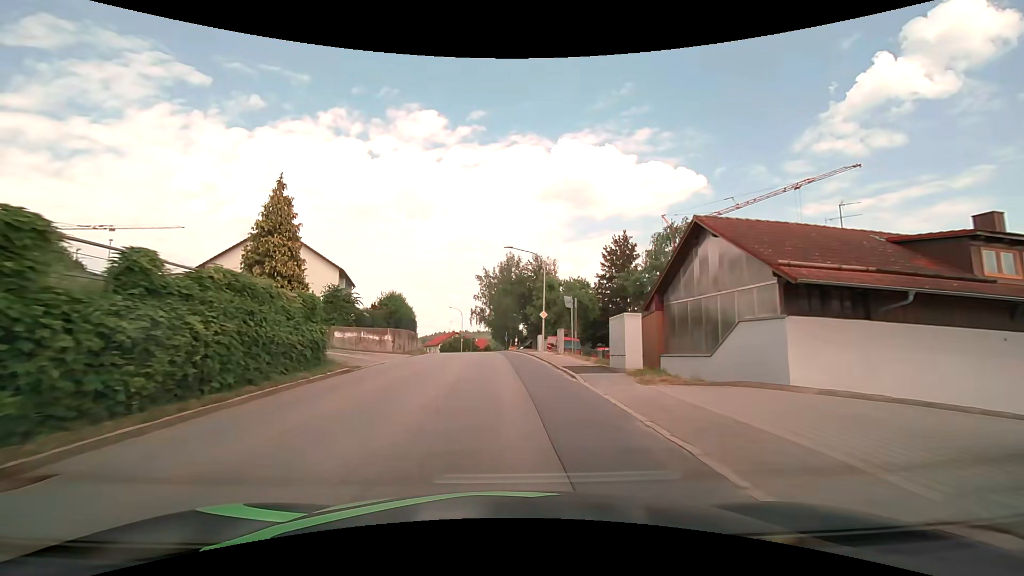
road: tertiary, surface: asphalt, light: Day
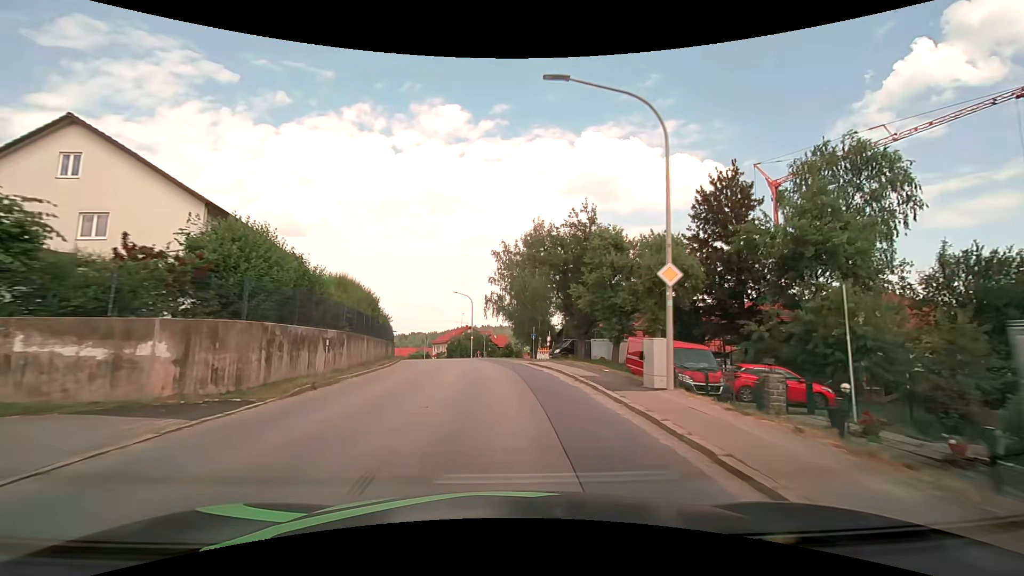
(-0.4, +23.7) m; -2°
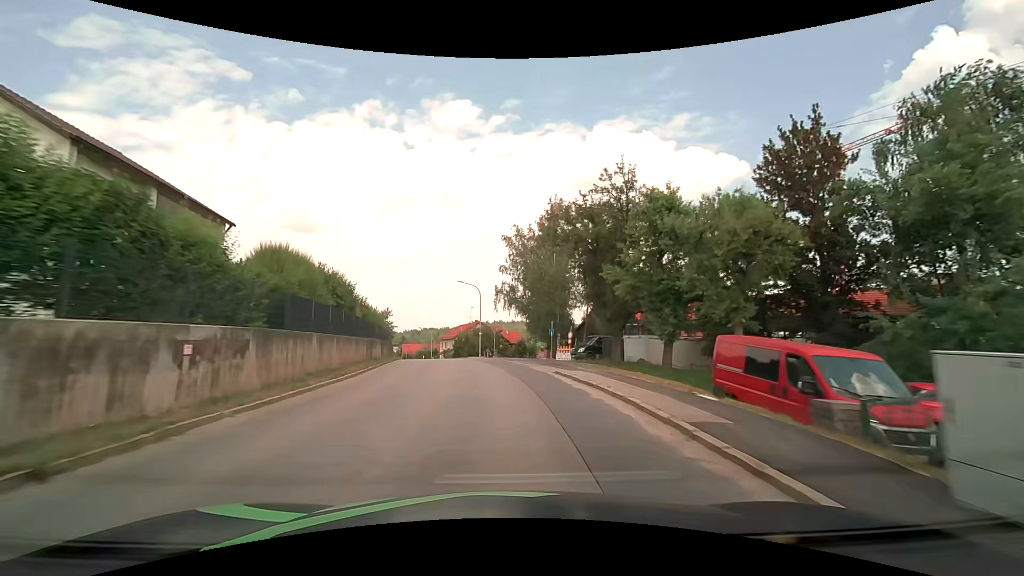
(-0.1, +7.9) m; -1°
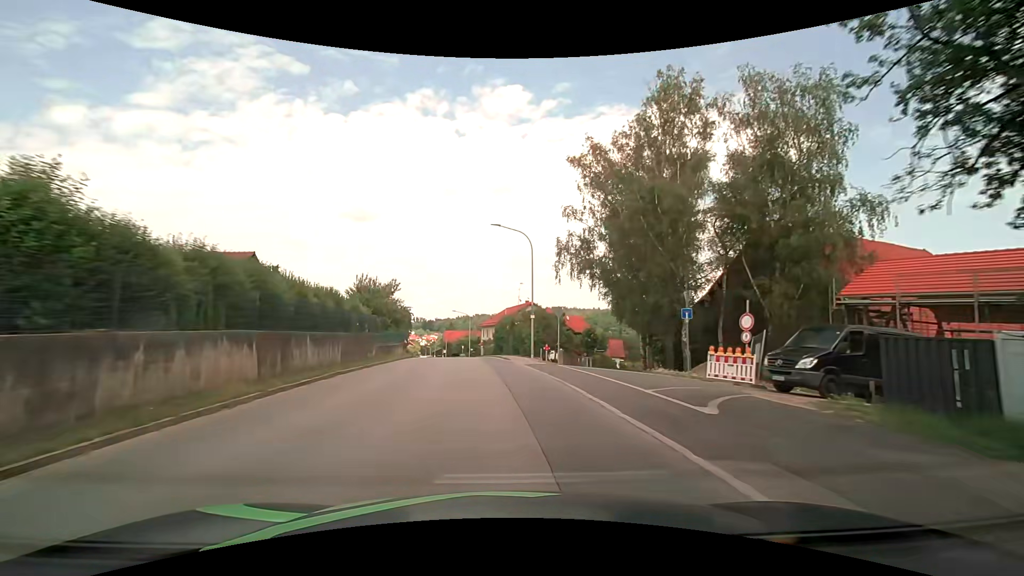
(-1.1, +24.1) m; -6°
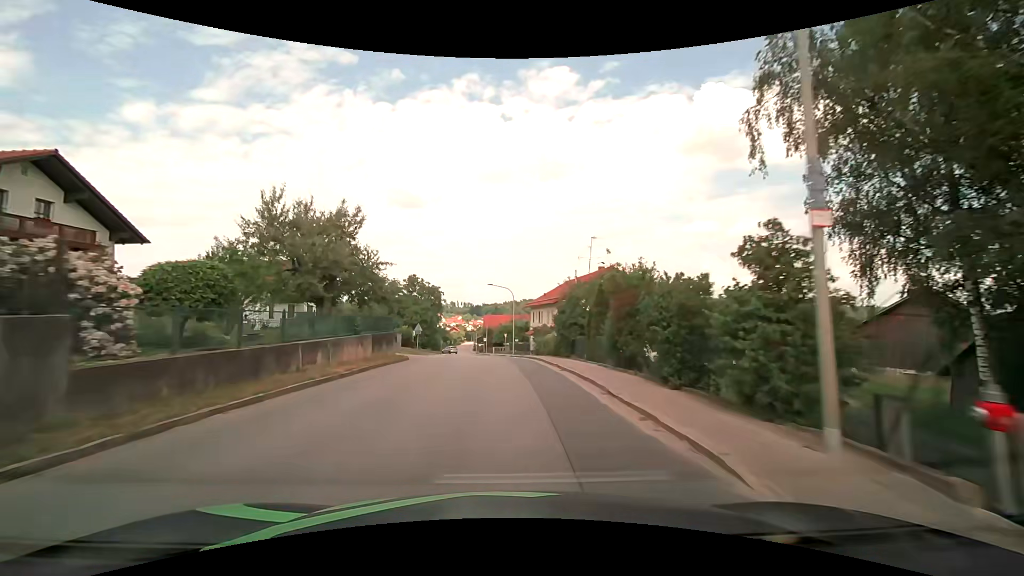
(-1.3, +24.4) m; -5°
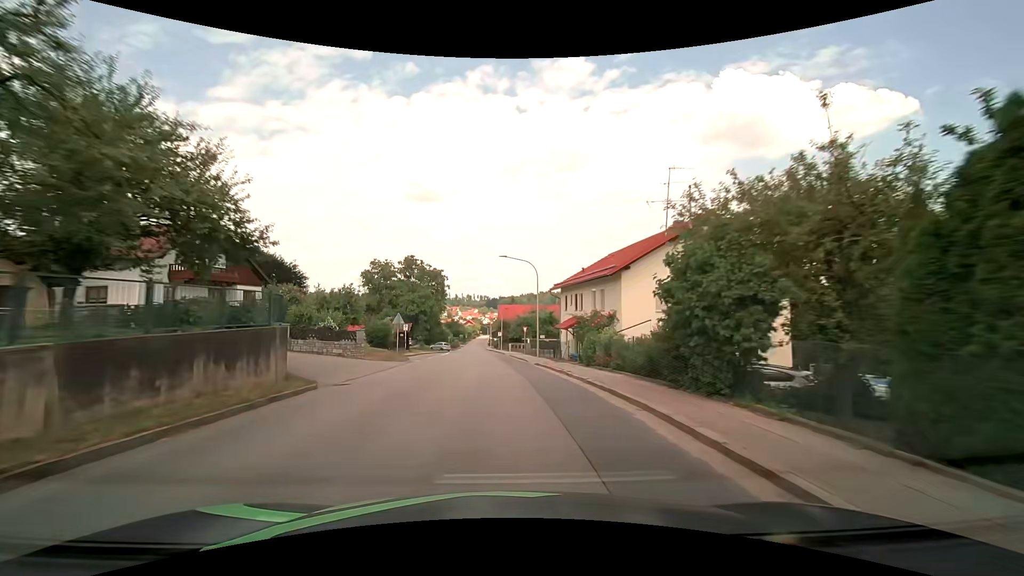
(-0.3, +16.5) m; -2°
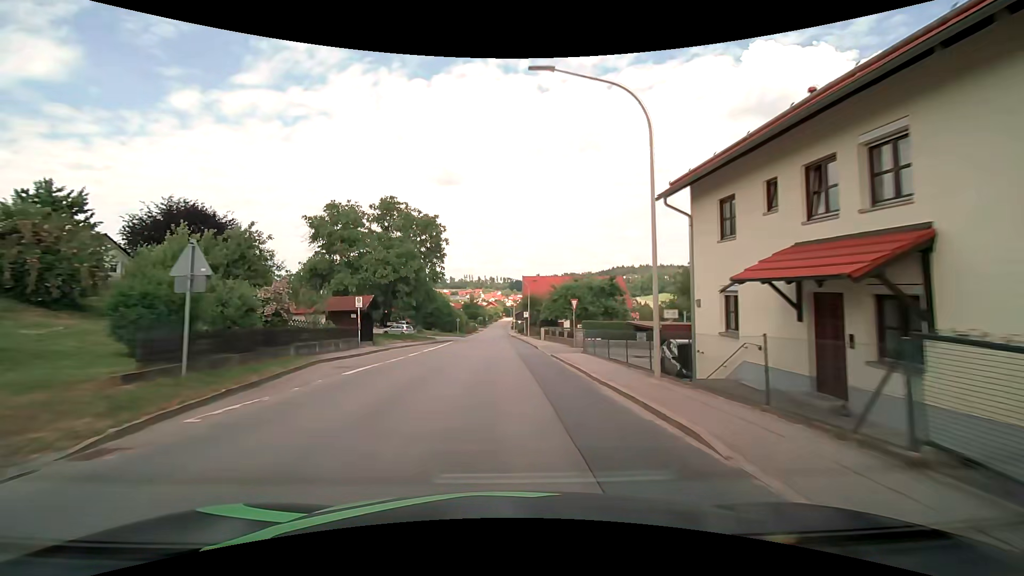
(-0.7, +24.8) m; -3°
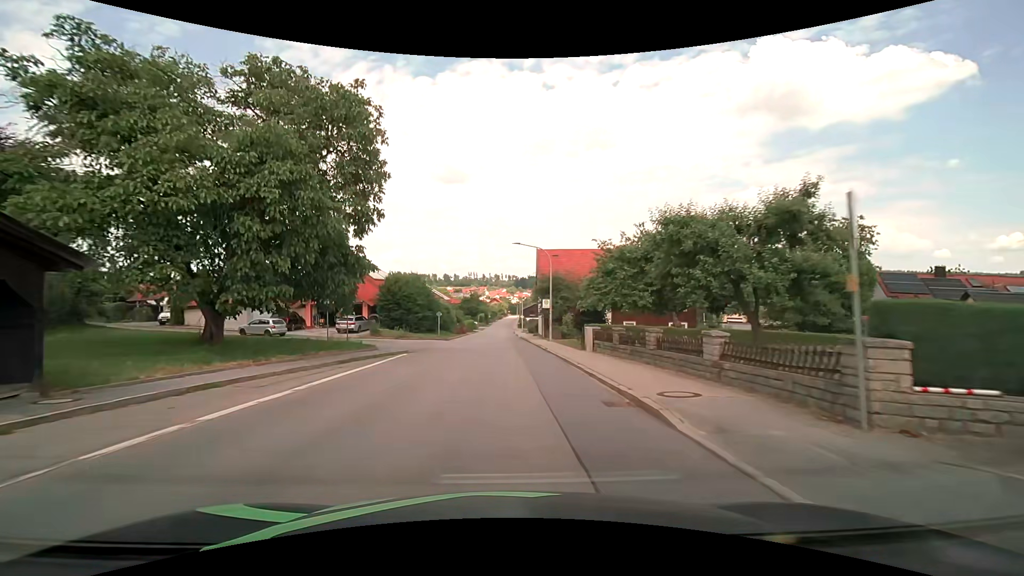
(-0.1, +24.4) m; 0°
(0, +10) (0, +20) (0, +30) (0, +40) (-1, +50) (-1, +60) (-1, +70) (-1, +80) (-1, +90) (-1, +100) m
